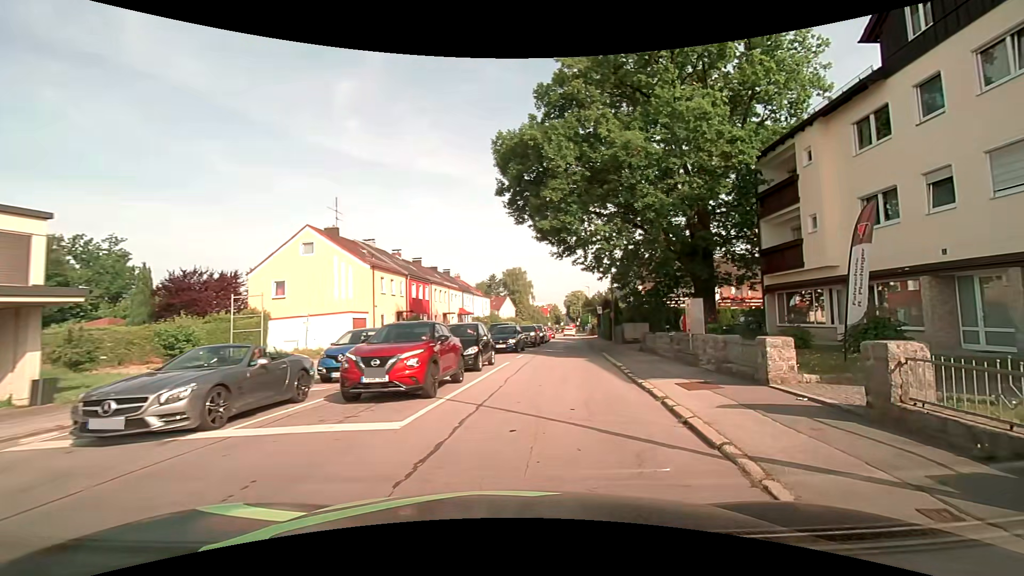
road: residential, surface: asphalt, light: Day
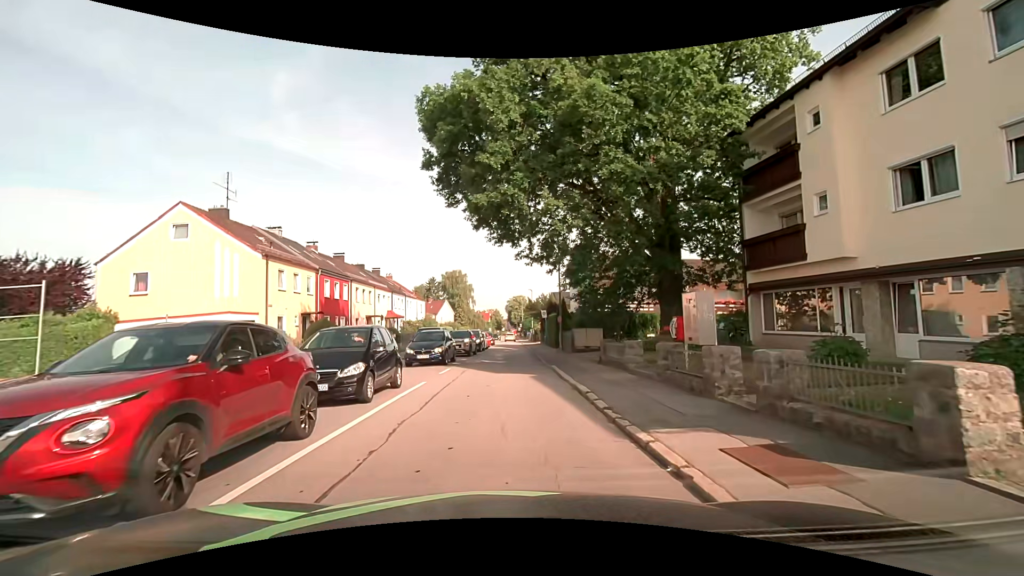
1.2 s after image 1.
(+0.5, +5.7) m; +7°
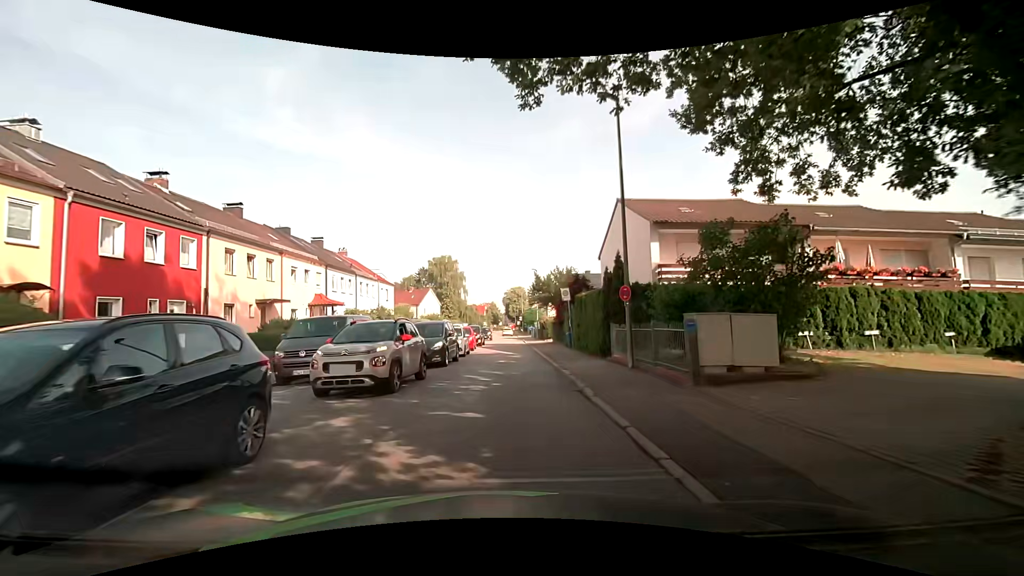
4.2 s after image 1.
(+0.3, +19.6) m; 0°
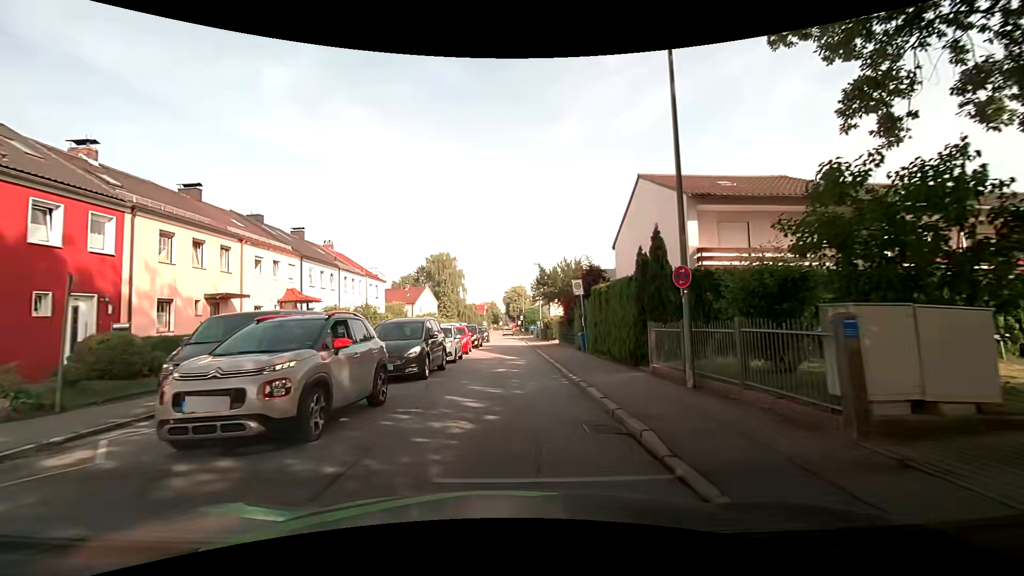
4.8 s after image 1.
(+0.1, +4.5) m; +2°
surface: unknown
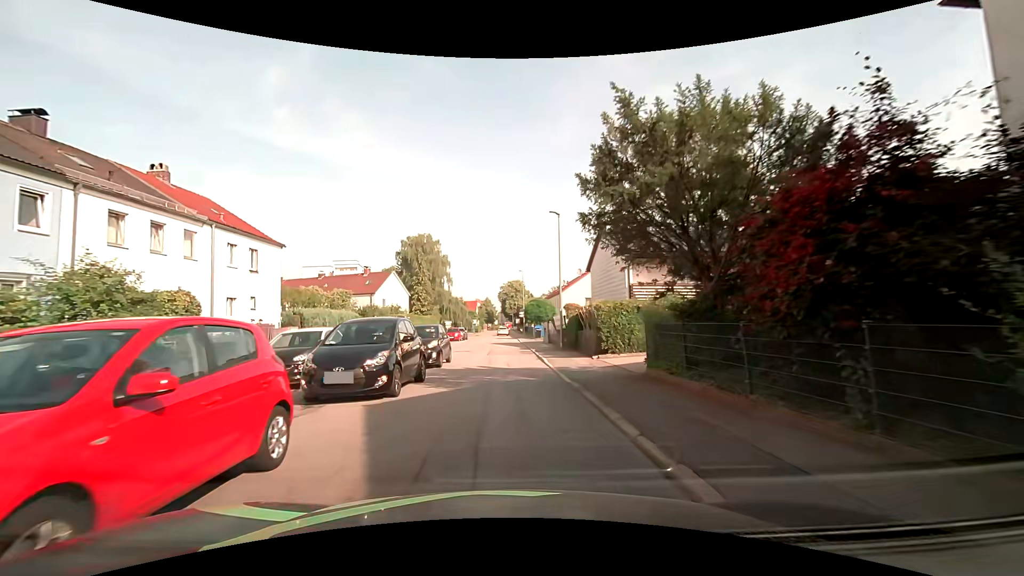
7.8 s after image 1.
(0.0, +23.5) m; 0°
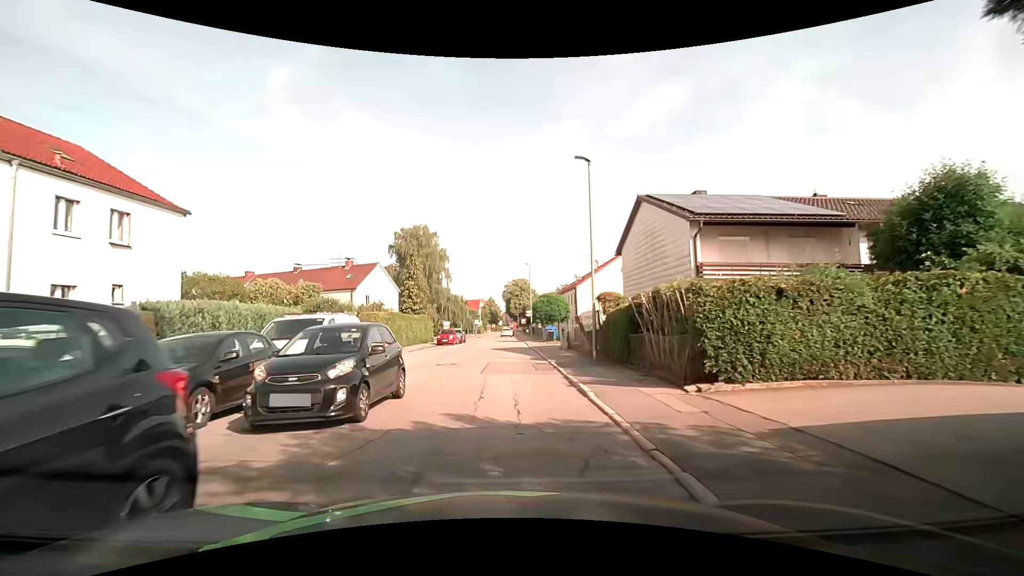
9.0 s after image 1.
(0.0, +9.5) m; 0°
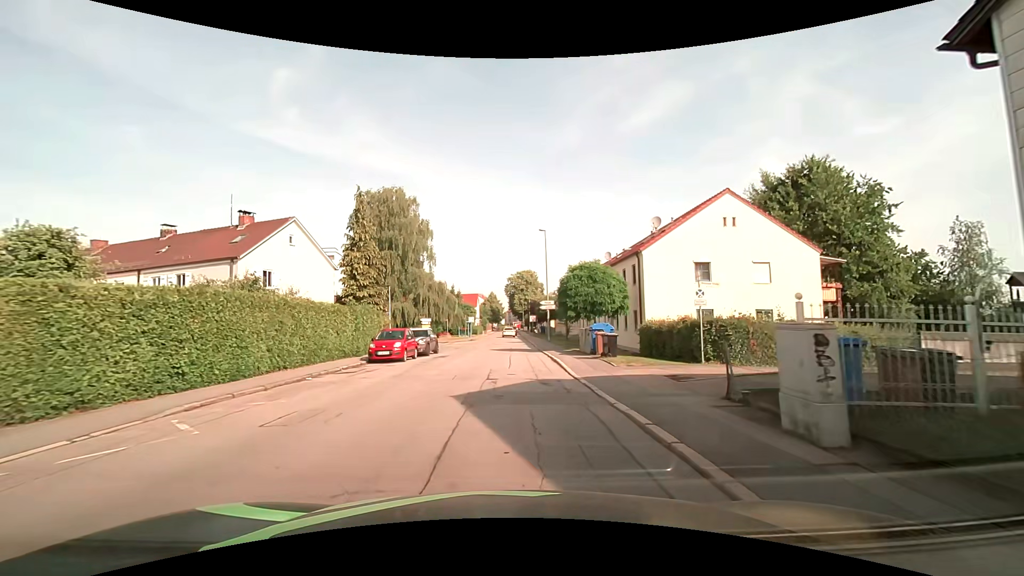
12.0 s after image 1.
(-0.4, +23.4) m; -2°
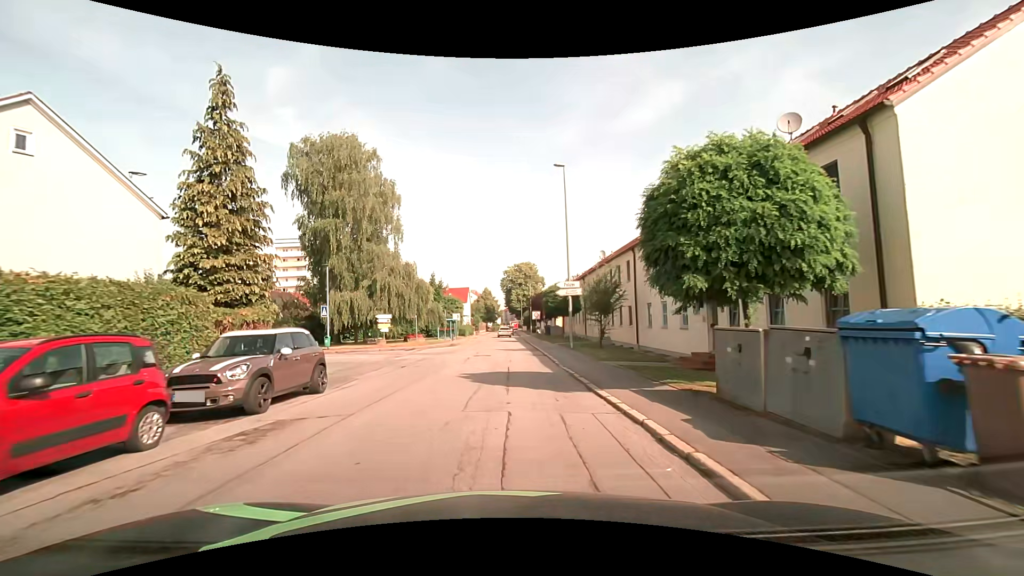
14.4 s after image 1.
(+0.4, +18.1) m; +1°
(0, +10) (0, +20) (0, +30) (0, +40) (0, +50) (0, +60) (0, +70) (0, +80) (0, +90) (0, +100) m
